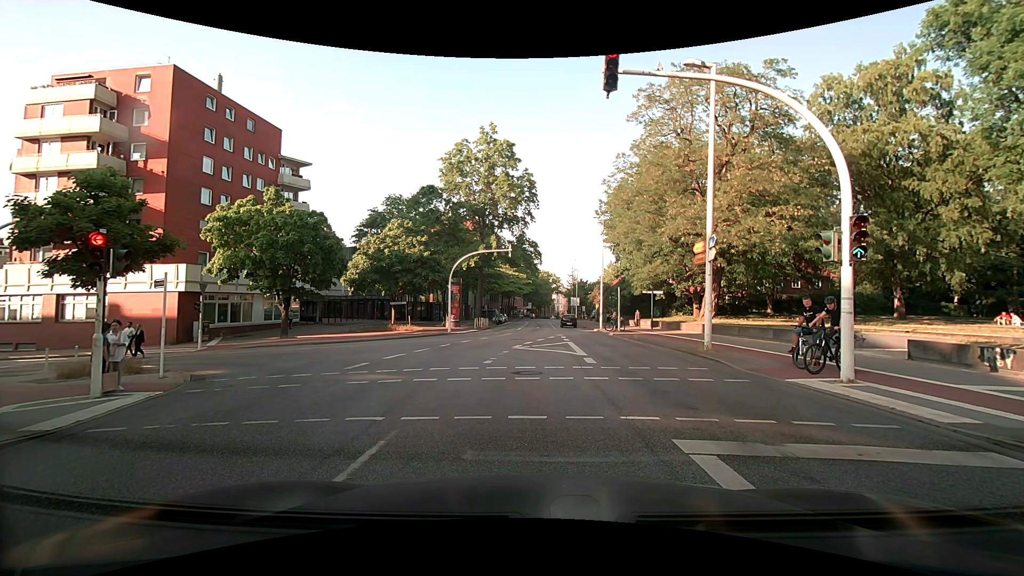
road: secondary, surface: asphalt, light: Day
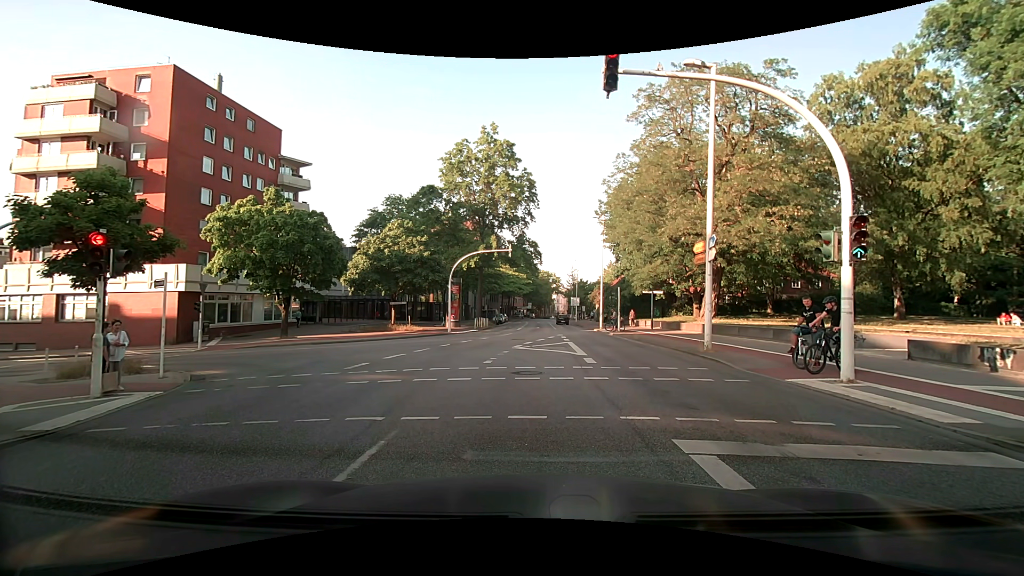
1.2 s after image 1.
(0.0, 0.0) m; 0°
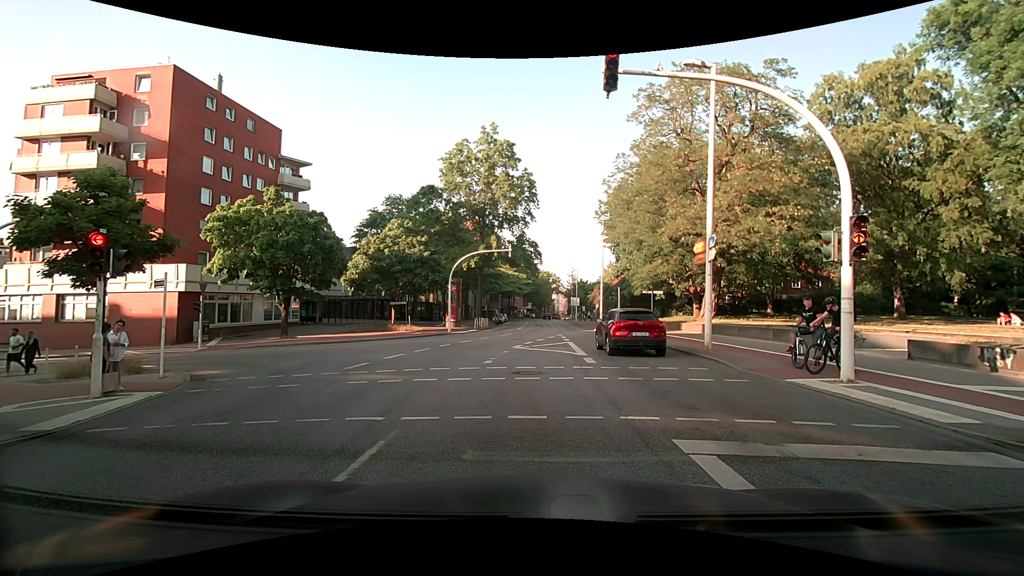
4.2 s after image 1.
(0.0, 0.0) m; 0°
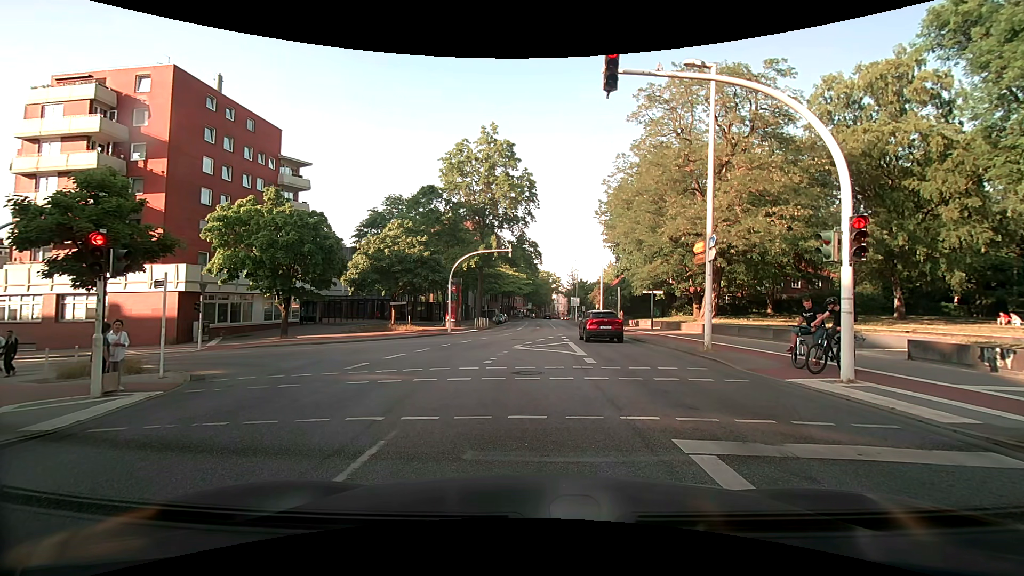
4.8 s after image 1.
(0.0, 0.0) m; 0°
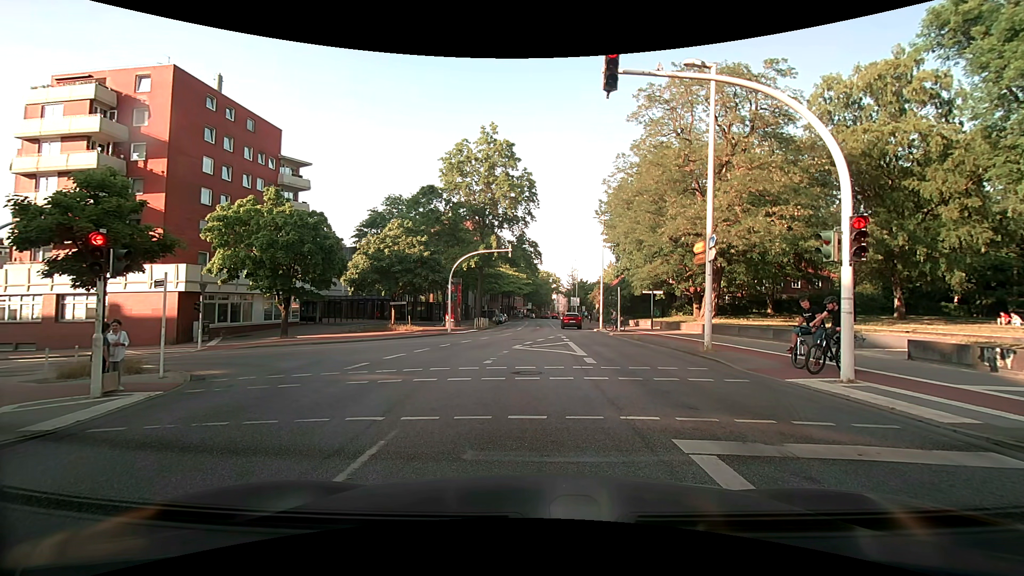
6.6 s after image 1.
(0.0, 0.0) m; 0°
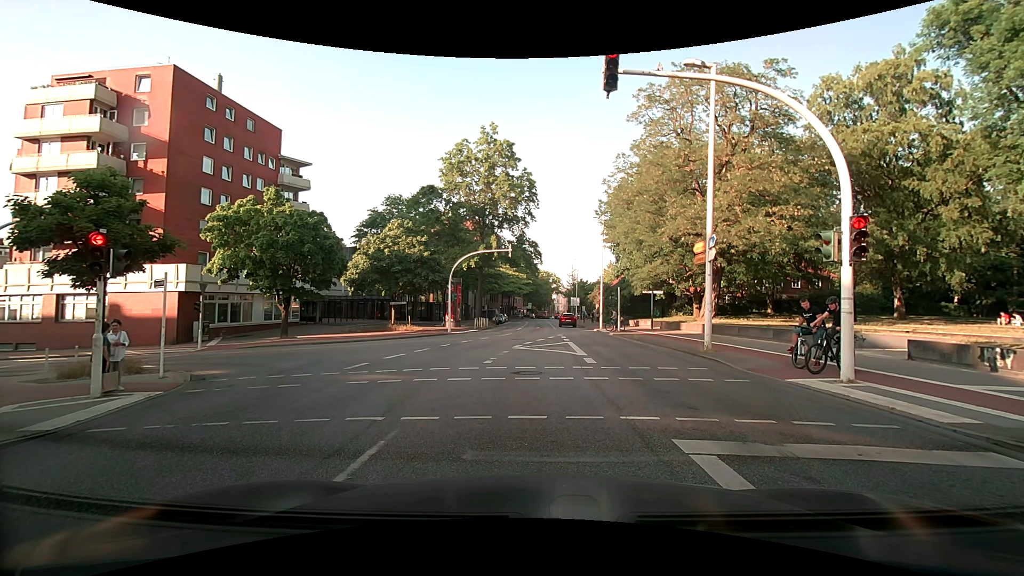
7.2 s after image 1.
(0.0, 0.0) m; 0°
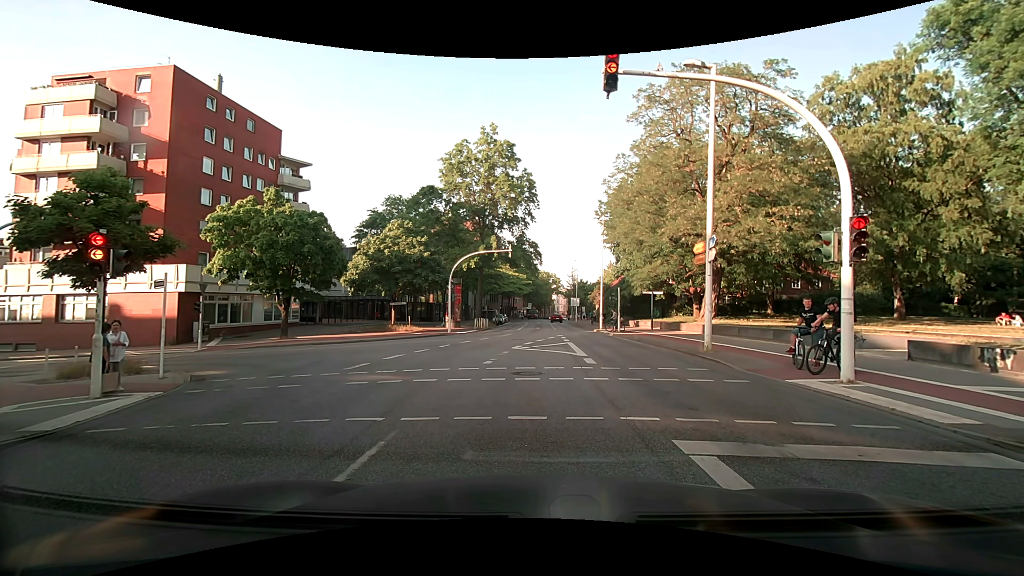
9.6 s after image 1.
(0.0, 0.0) m; 0°
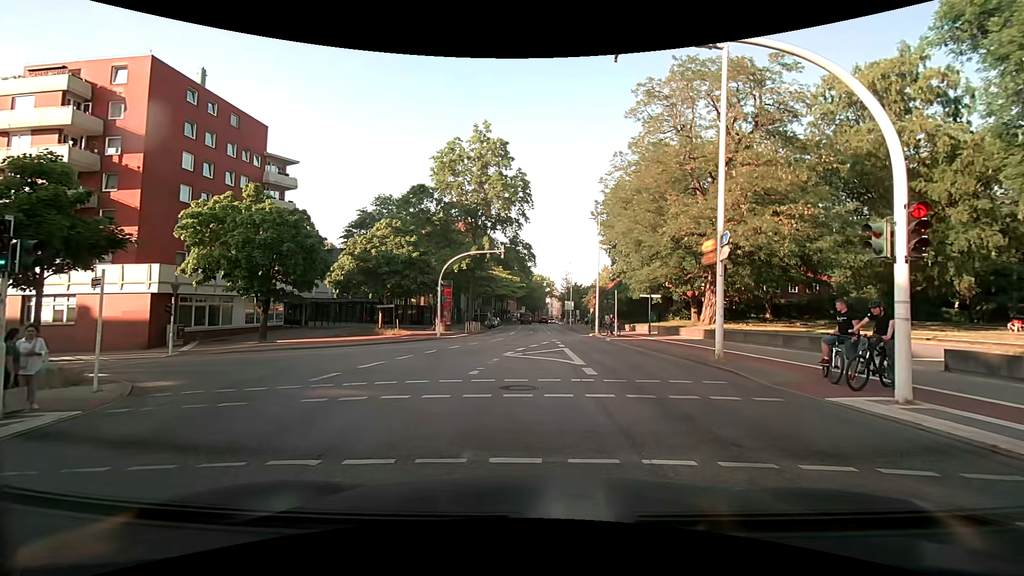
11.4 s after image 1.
(0.0, +1.8) m; +2°
